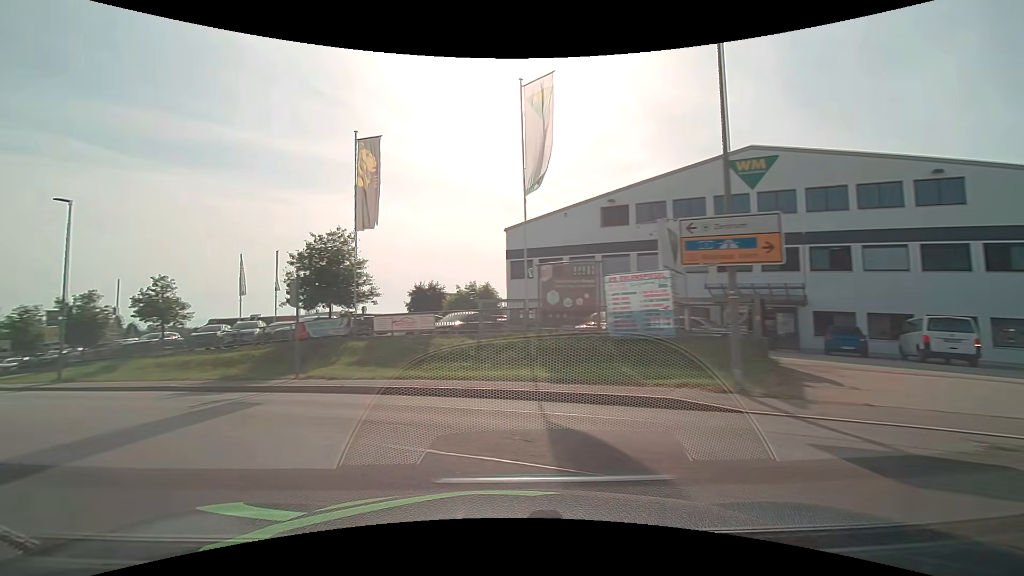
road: secondary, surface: asphalt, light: Day
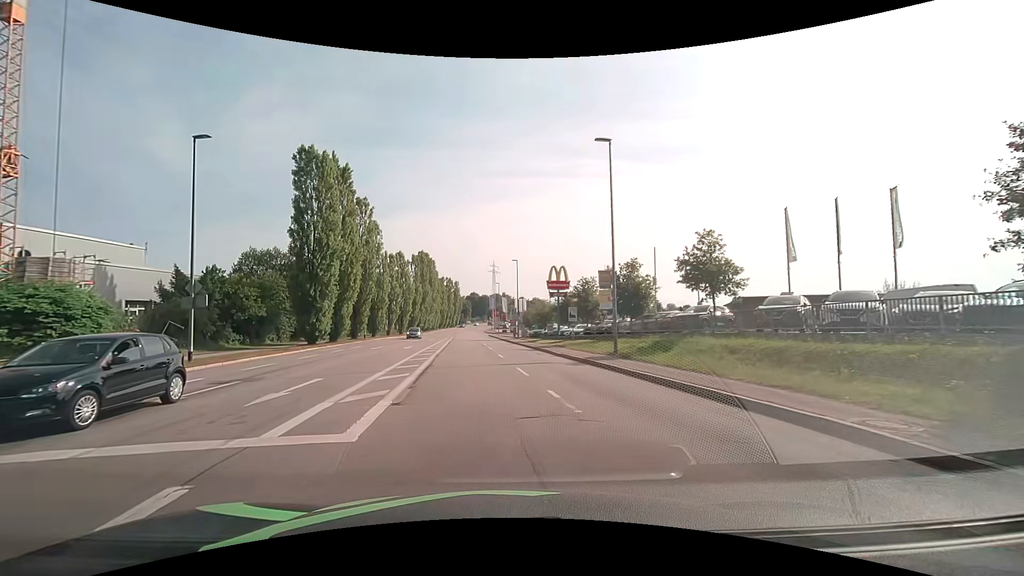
(-8.1, +11.2) m; -55°
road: tertiary
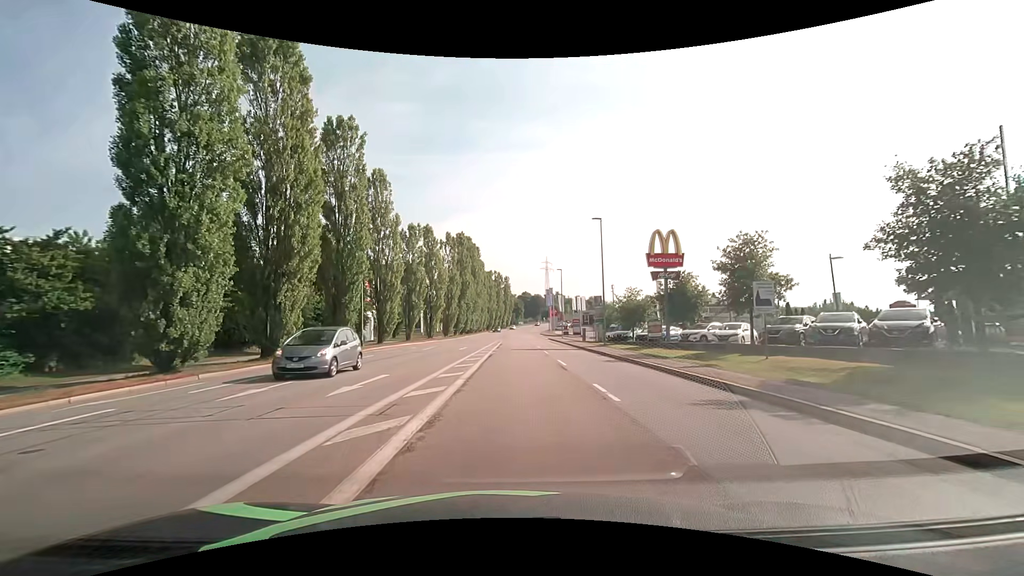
(-2.1, +24.8) m; -6°
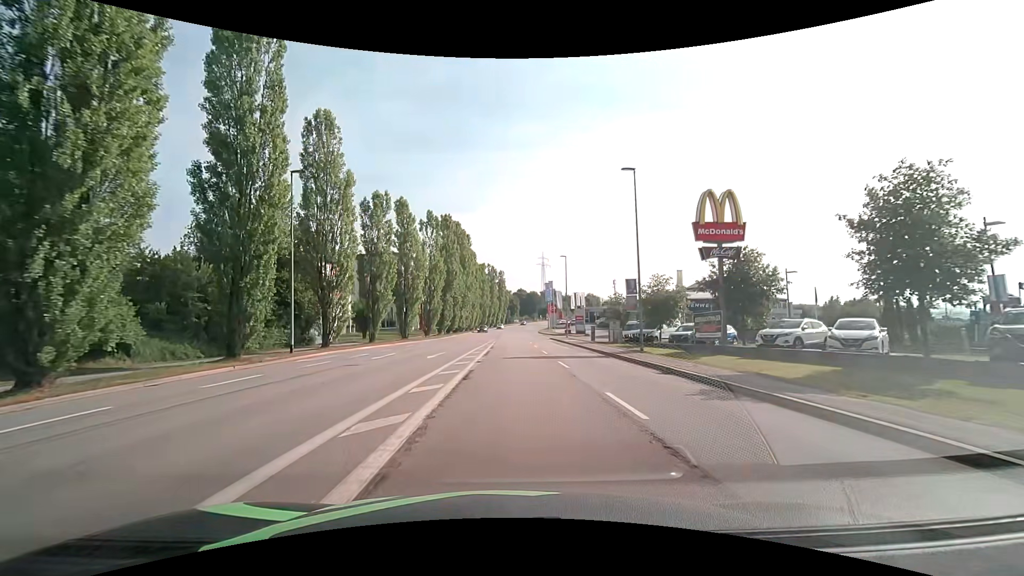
(0.0, +12.2) m; 0°
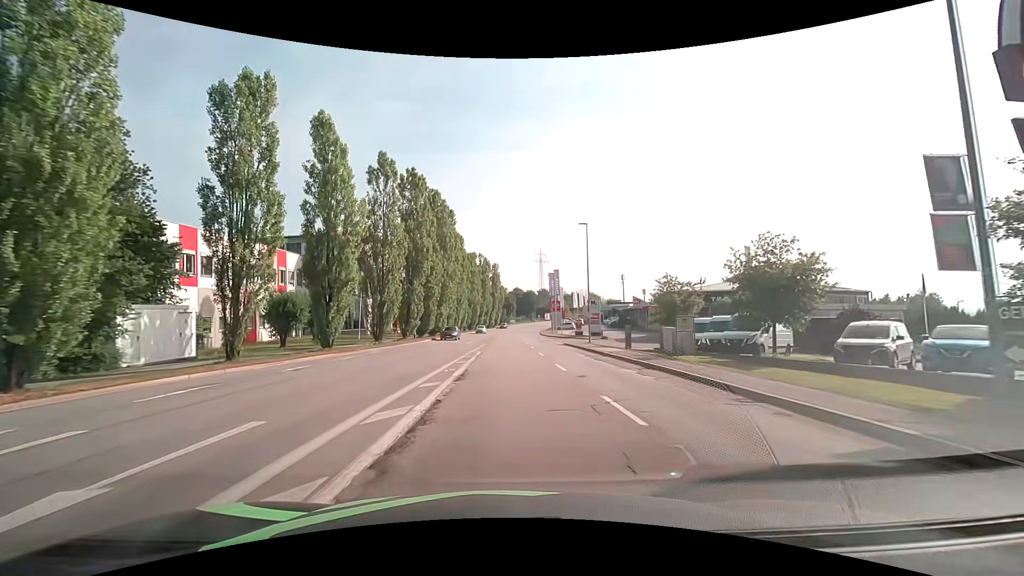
(+0.2, +20.1) m; 0°
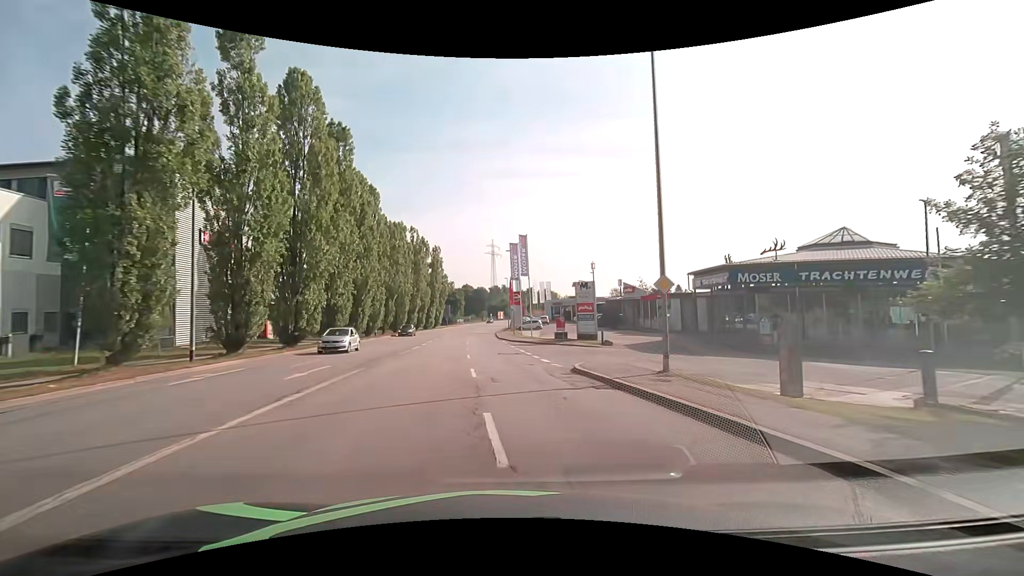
(+1.3, +29.4) m; +6°
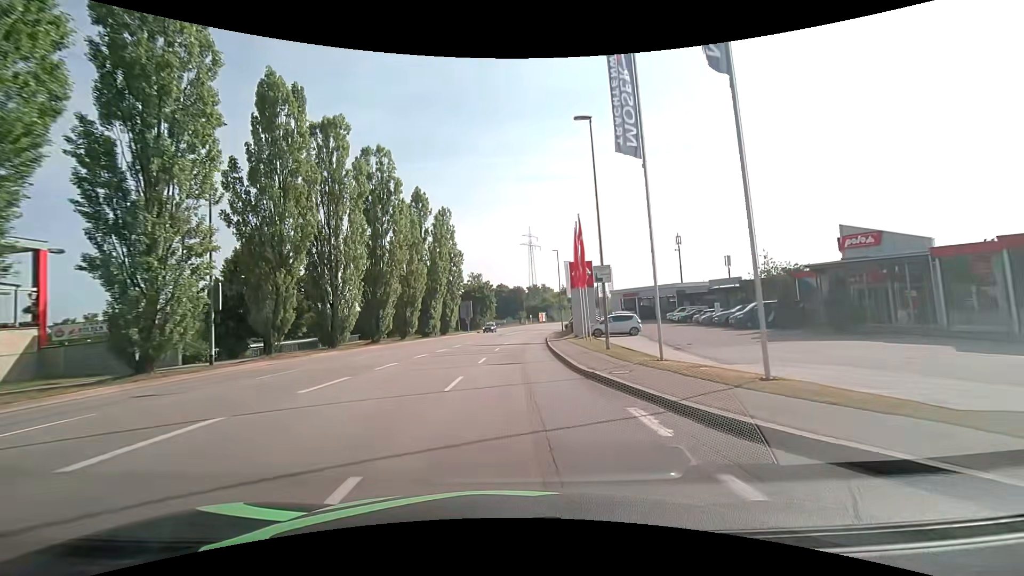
(-2.1, +39.4) m; -5°
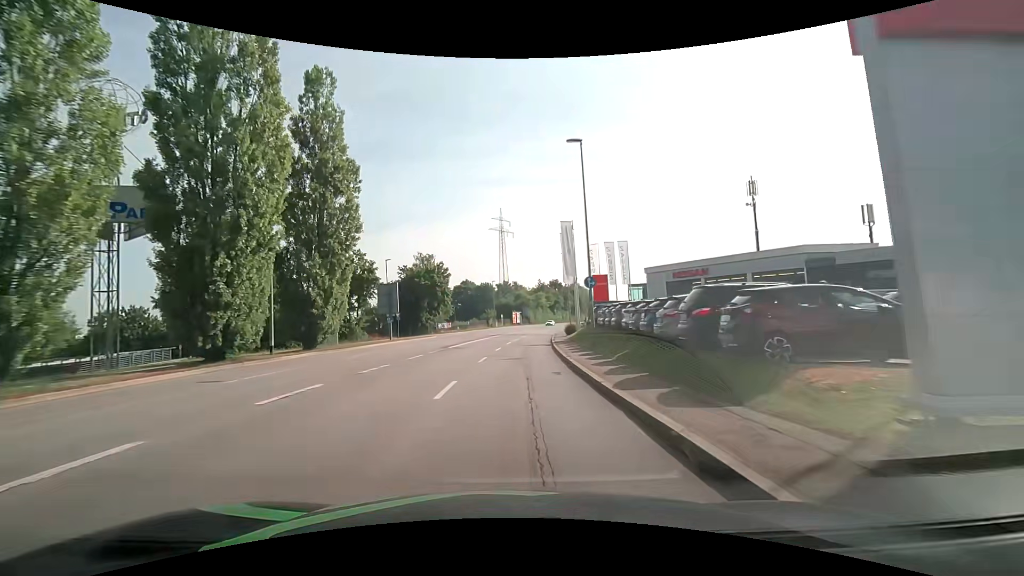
(+0.9, +37.5) m; +3°
(0, +10) (0, +20) (+1, +30) (+2, +40) (+3, +50) (+4, +60) (+5, +70) (+7, +80) (+8, +89) (+10, +99) m
